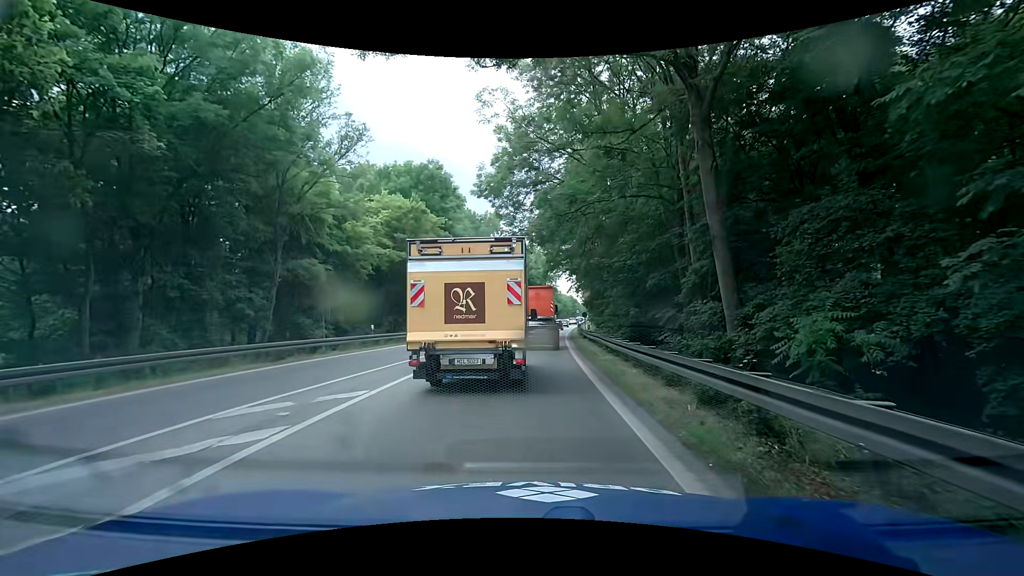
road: trunk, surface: asphalt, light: Day
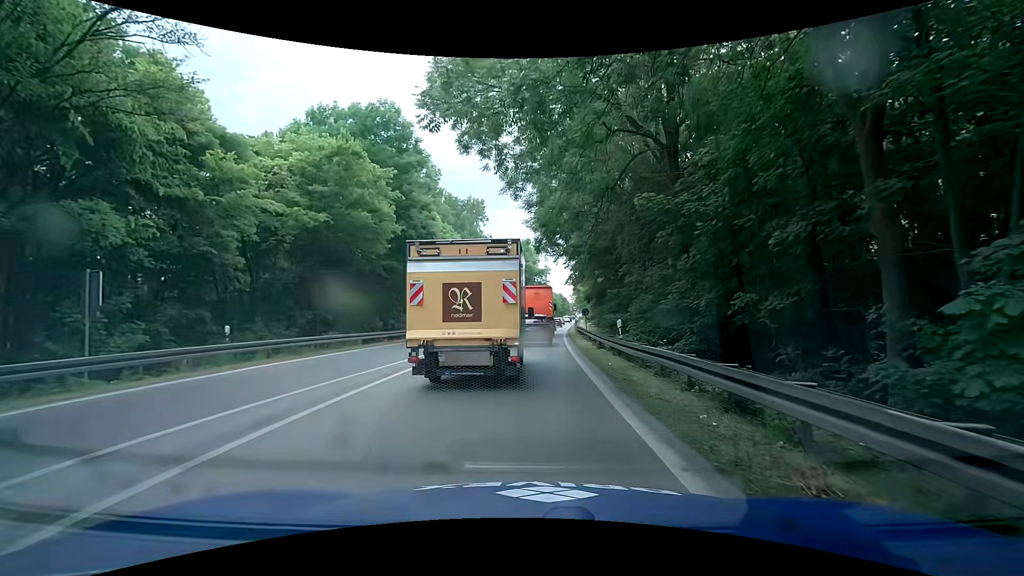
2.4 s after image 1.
(+0.1, +12.9) m; +3°
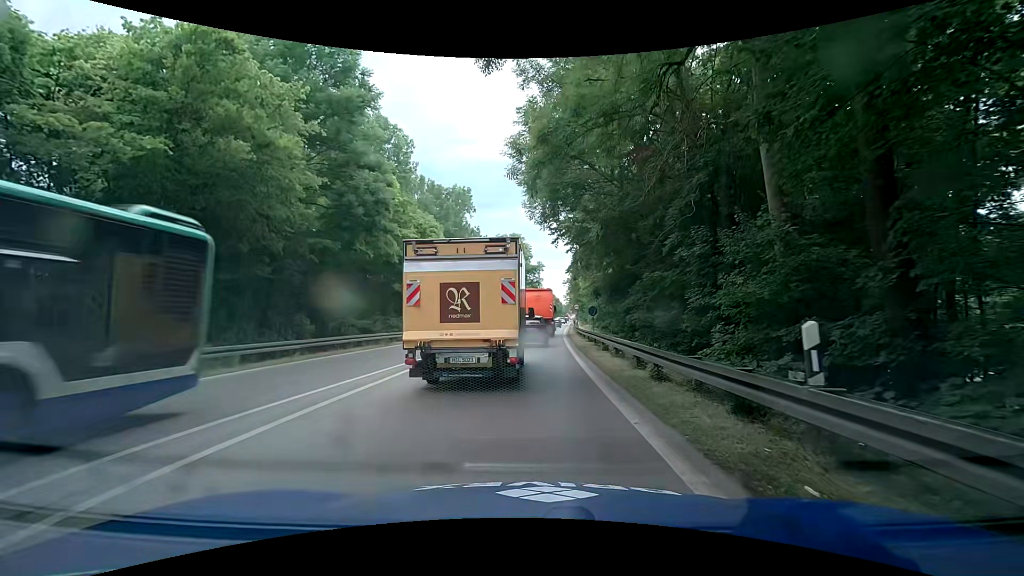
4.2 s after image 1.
(-0.2, +10.6) m; 0°
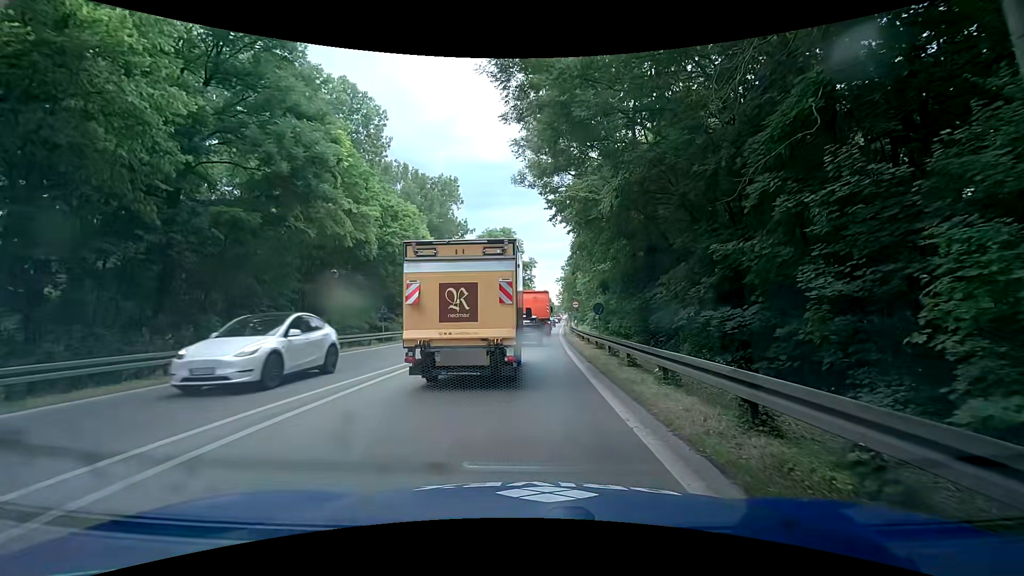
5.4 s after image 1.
(0.0, +7.0) m; +1°
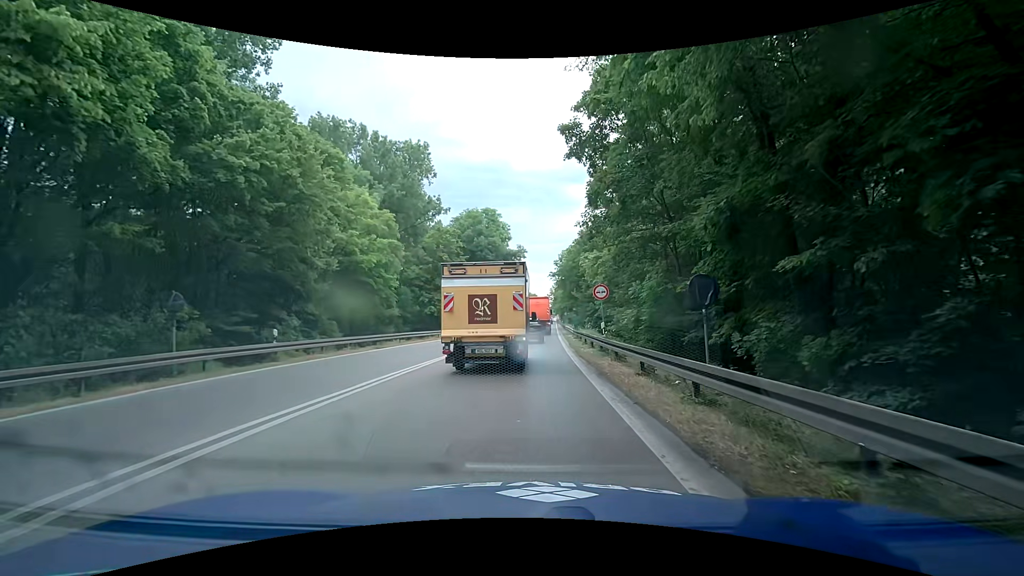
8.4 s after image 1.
(+0.1, +18.2) m; 0°
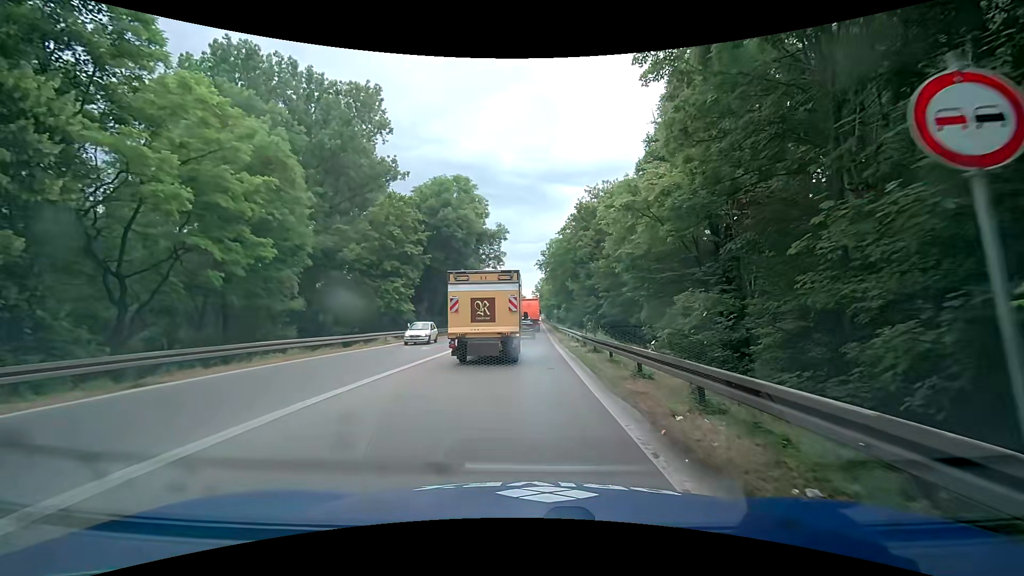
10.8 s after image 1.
(+0.6, +16.9) m; +3°
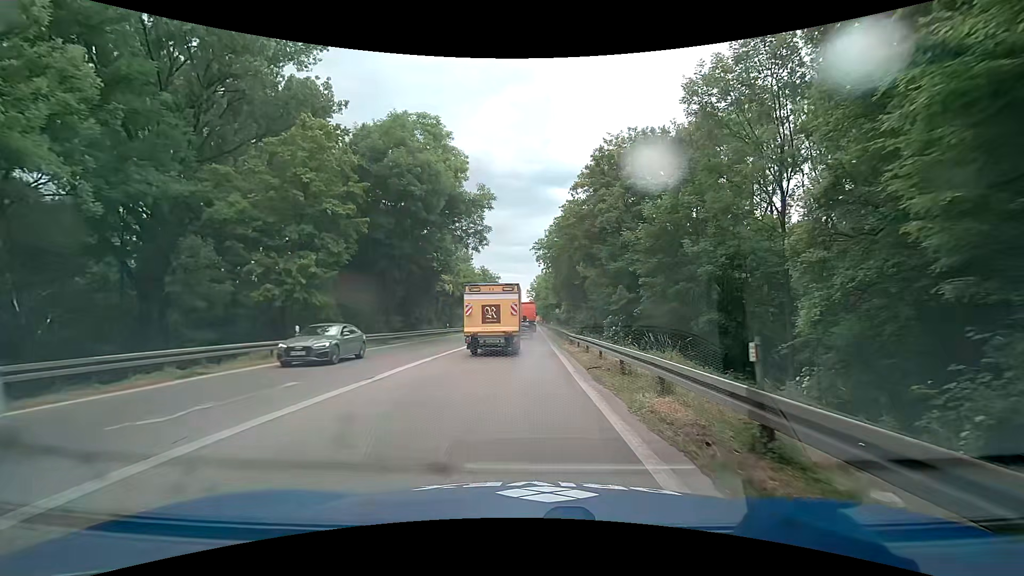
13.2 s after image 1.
(-0.1, +18.5) m; 0°
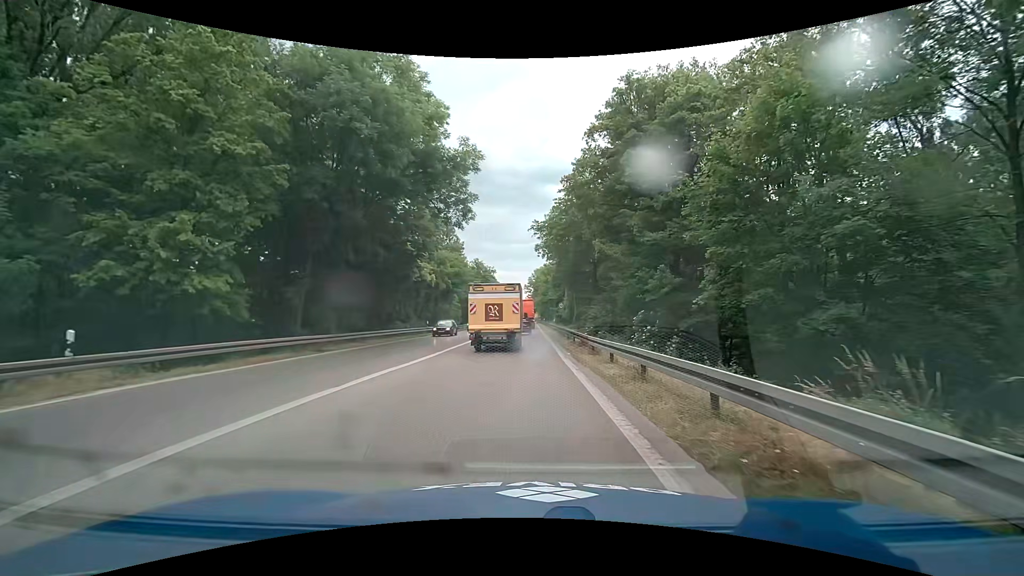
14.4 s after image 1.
(+0.1, +10.7) m; 0°
